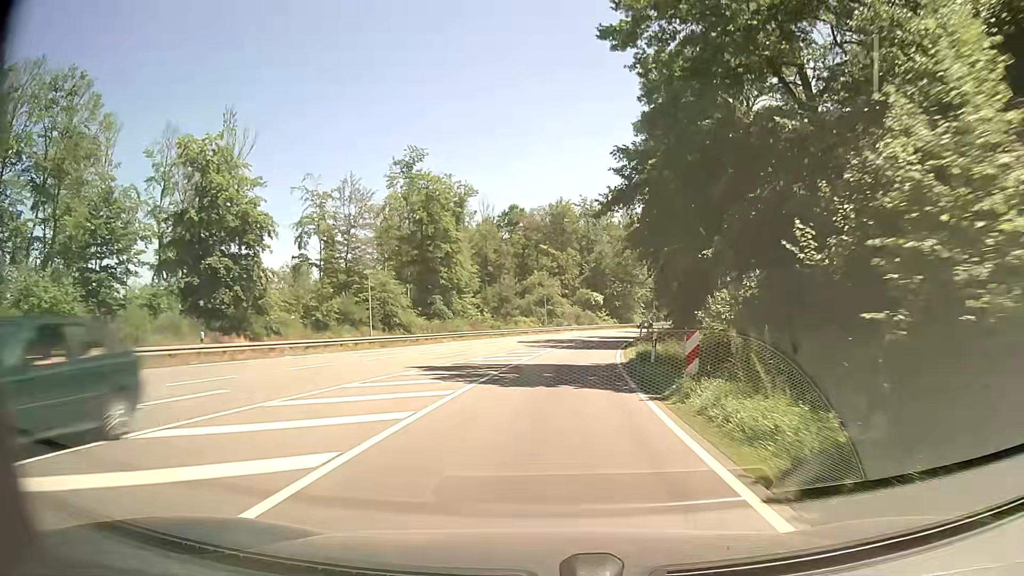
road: primary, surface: asphalt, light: Day
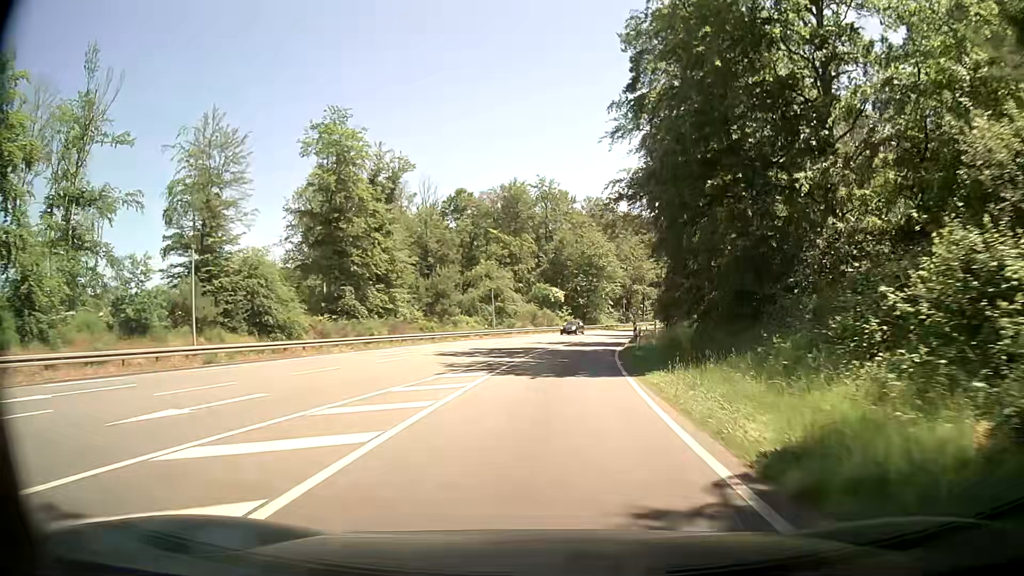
(+0.6, +19.5) m; +4°
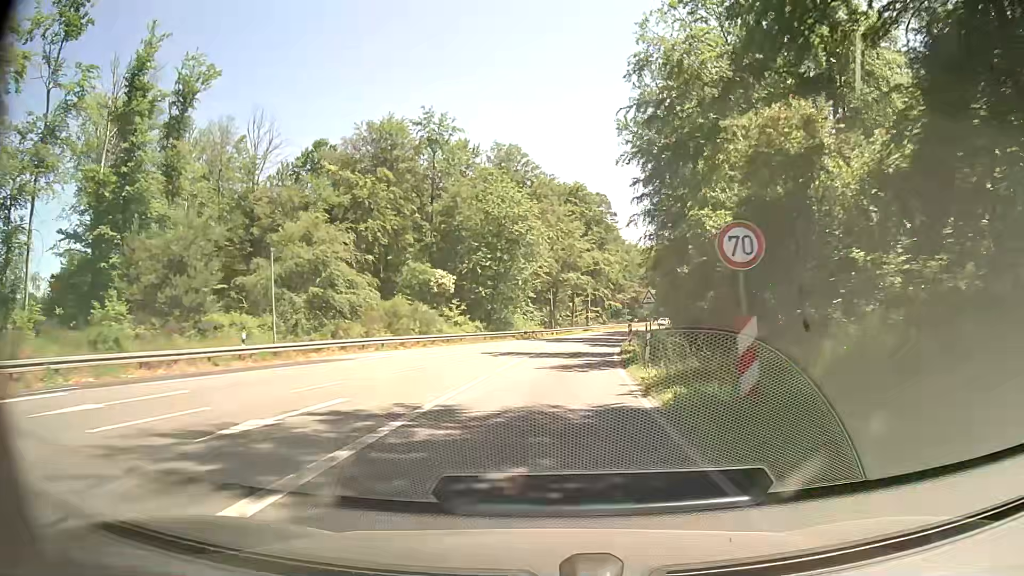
(+2.5, +39.2) m; +7°
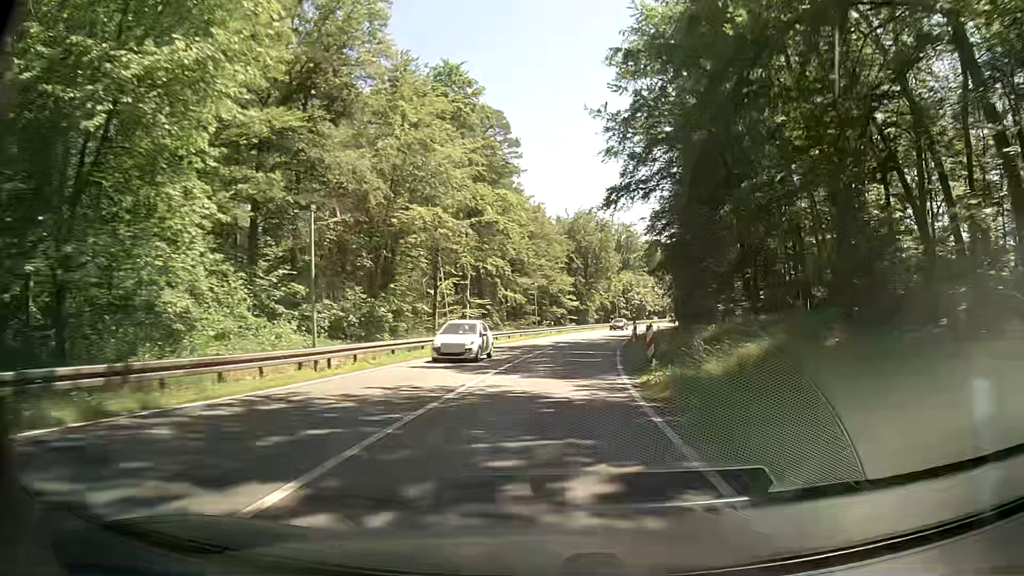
(+4.1, +49.4) m; +9°
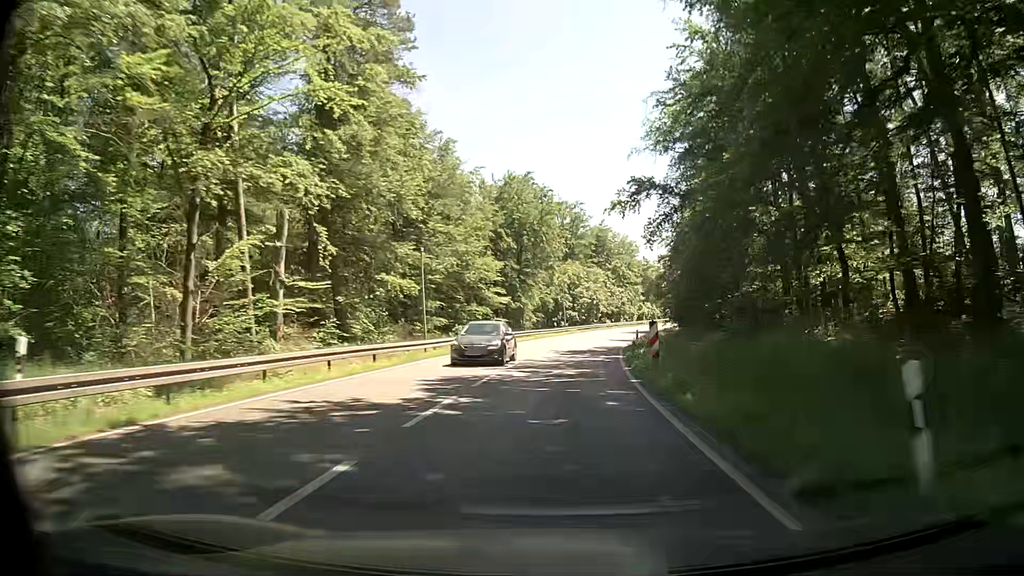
(+1.7, +29.9) m; +6°
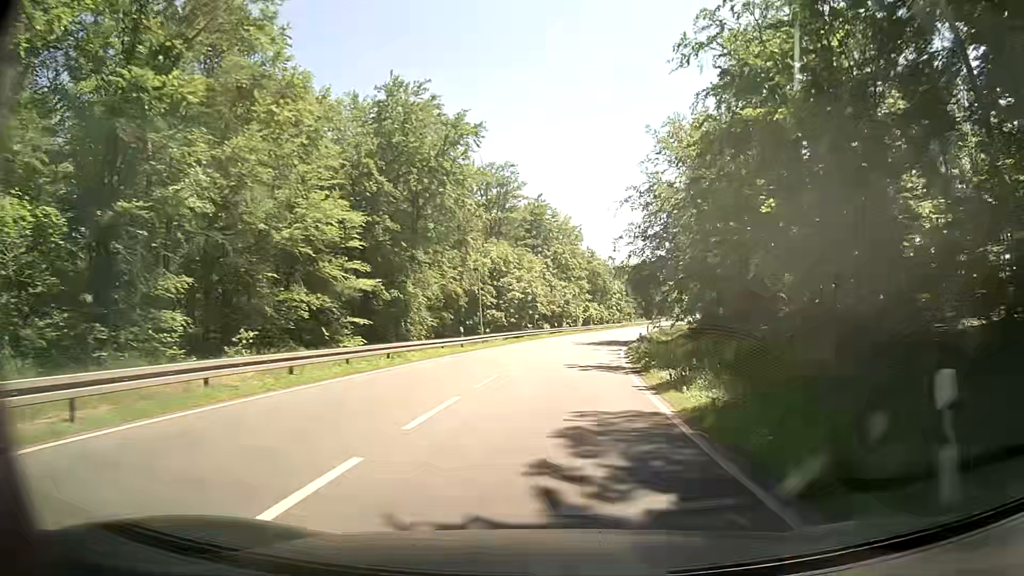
(+1.7, +30.1) m; +6°
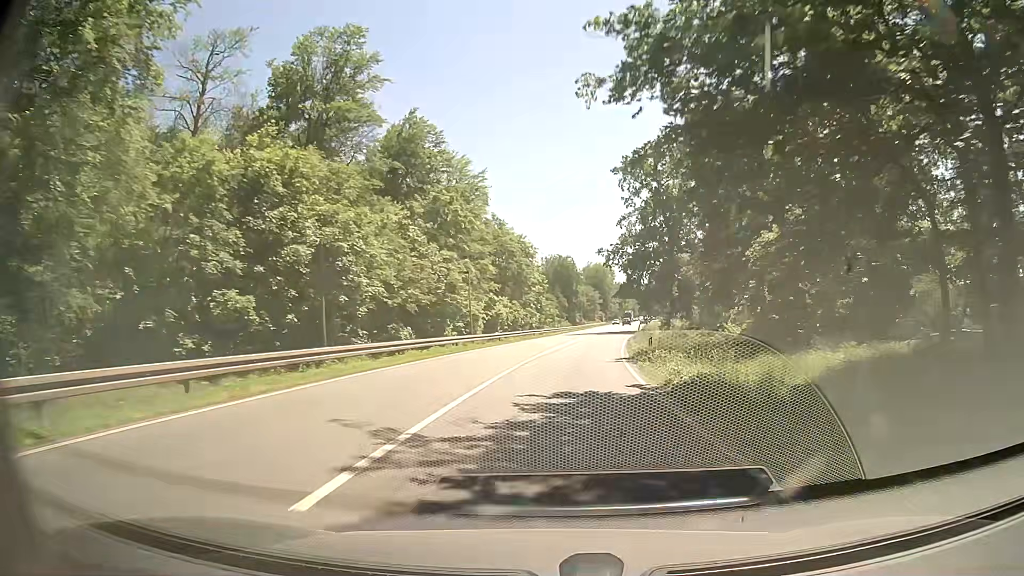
(+2.6, +40.2) m; +8°
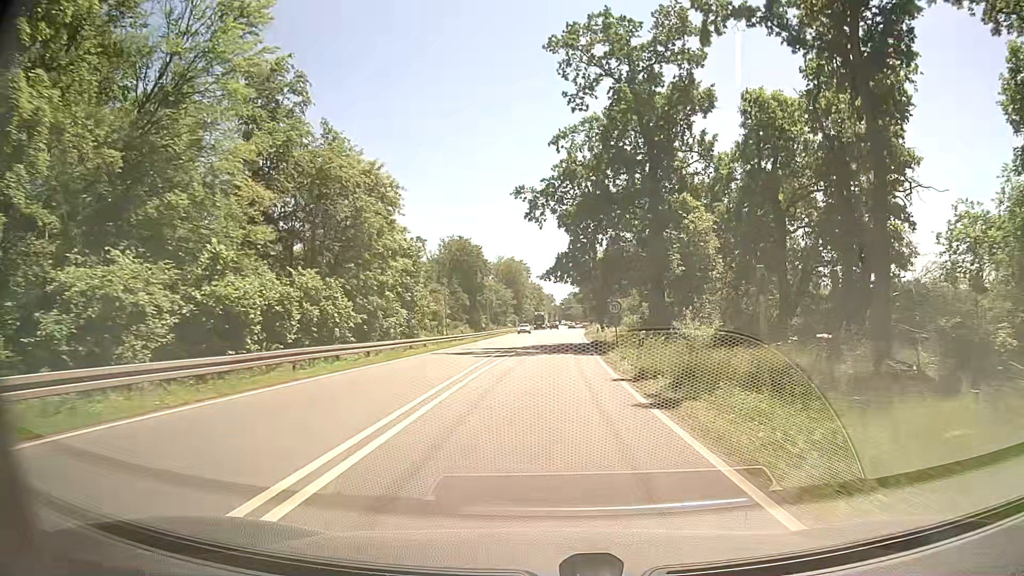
(+2.8, +40.2) m; +8°
(0, +10) (0, +20) (0, +30) (+1, +40) (+1, +50) (+2, +60) (+2, +70) (+2, +80) (+3, +90) (+3, +100) m
